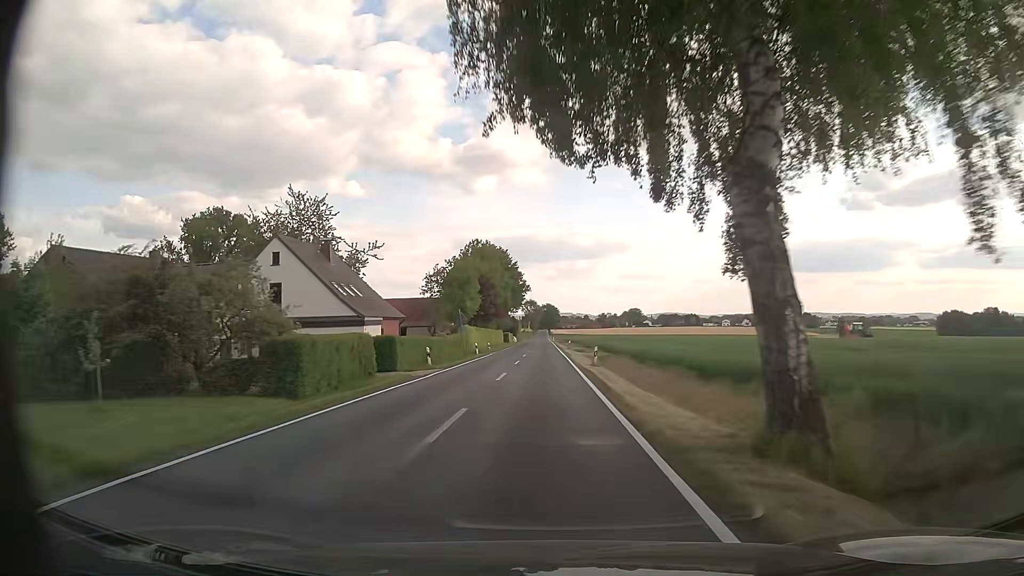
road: tertiary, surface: asphalt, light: Day
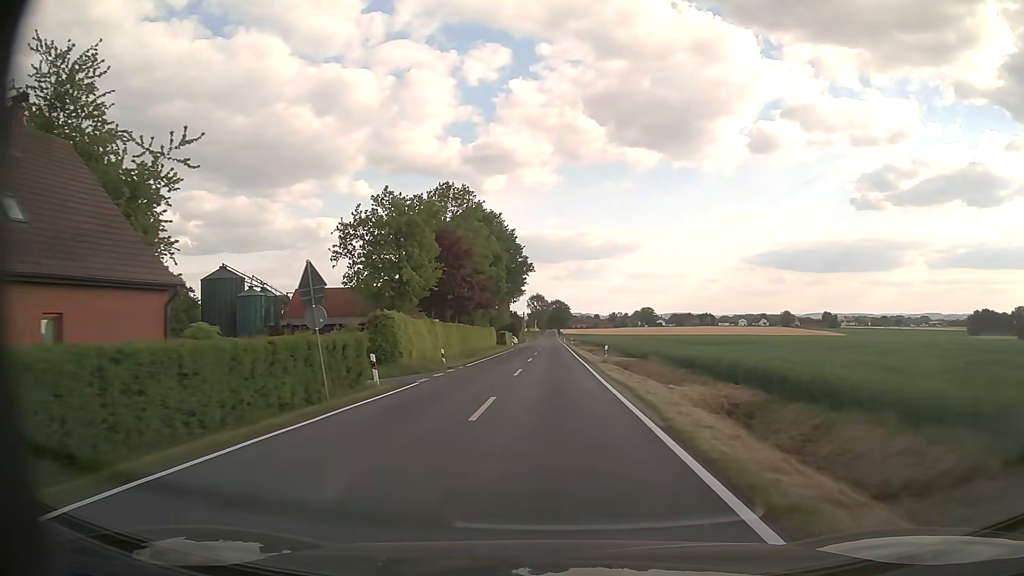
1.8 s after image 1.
(-0.3, +33.8) m; -1°
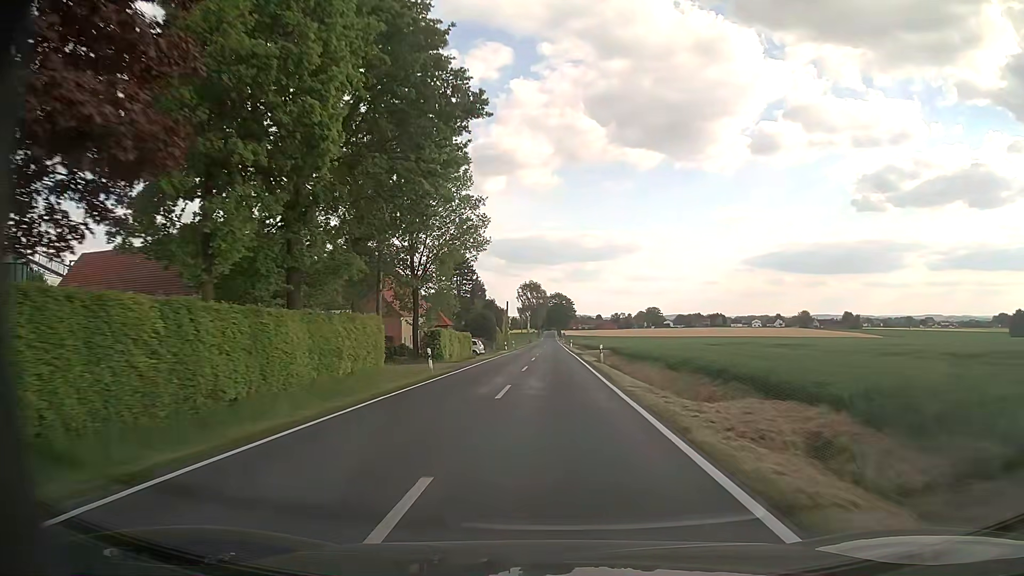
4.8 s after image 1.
(+0.5, +56.3) m; 0°
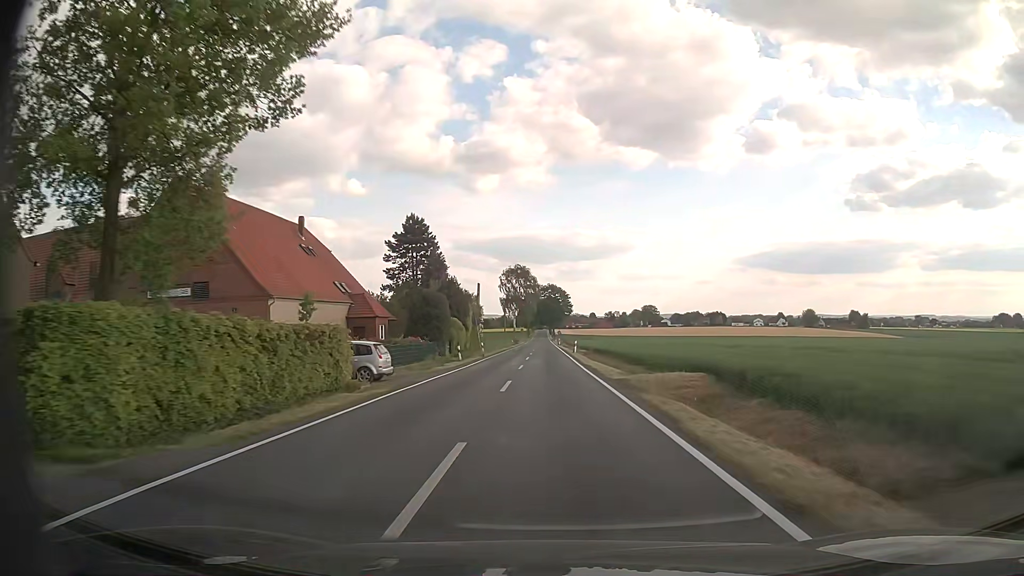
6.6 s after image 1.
(+0.3, +33.8) m; +1°
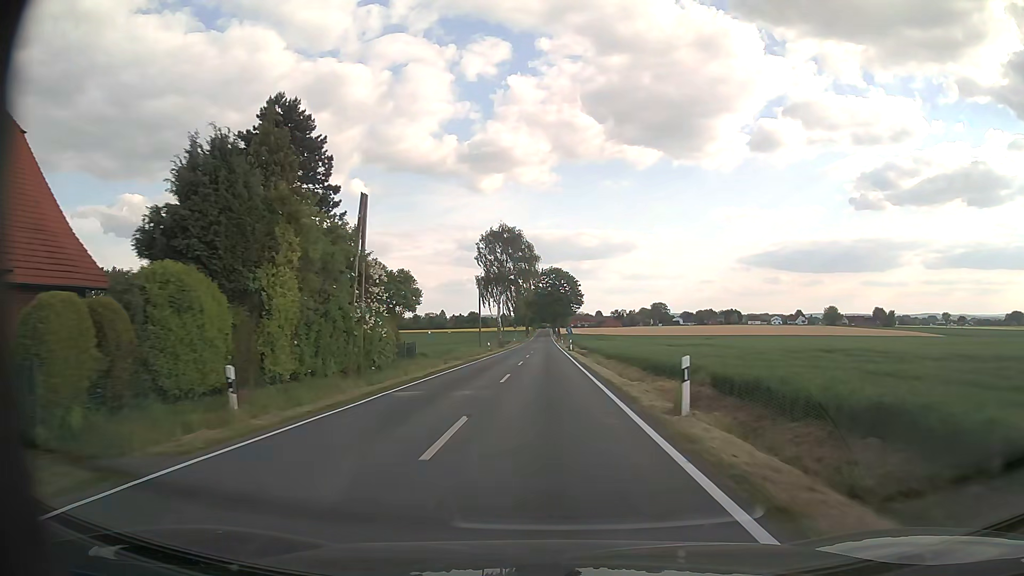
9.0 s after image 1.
(+0.1, +45.1) m; 0°
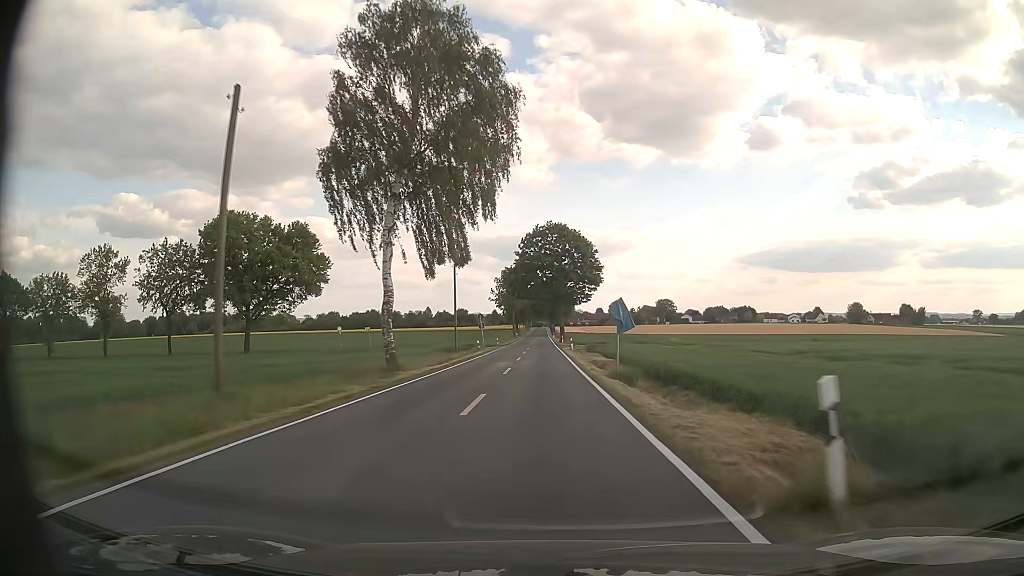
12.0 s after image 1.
(0.0, +56.3) m; 0°
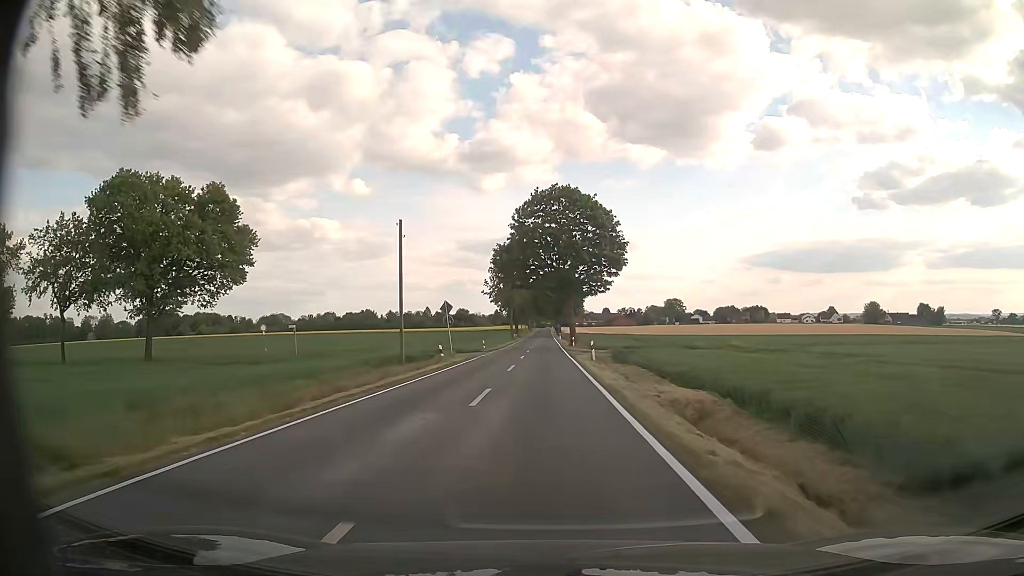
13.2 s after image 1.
(0.0, +22.6) m; 0°
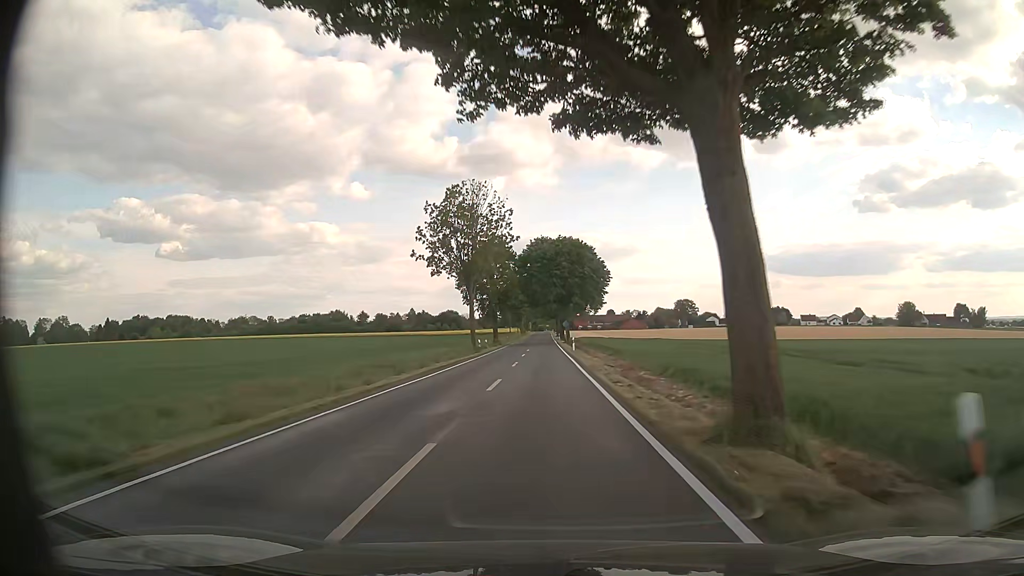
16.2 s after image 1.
(-0.1, +56.3) m; 0°
(0, +10) (0, +20) (0, +30) (0, +40) (0, +50) (0, +60) (0, +70) (0, +80) (0, +90) (0, +100) m
